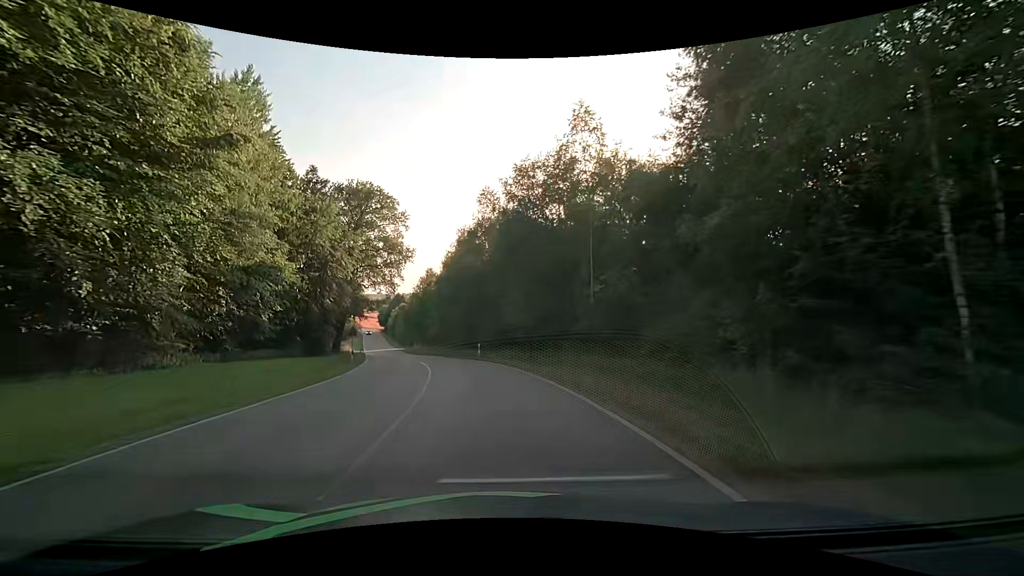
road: tertiary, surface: asphalt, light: Day
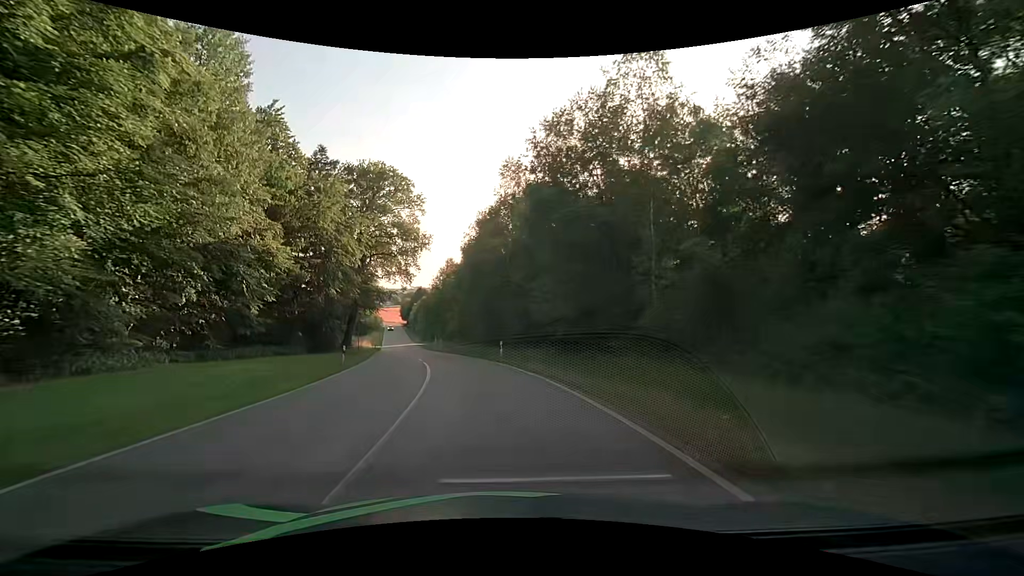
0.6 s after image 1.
(-0.1, +6.9) m; -3°
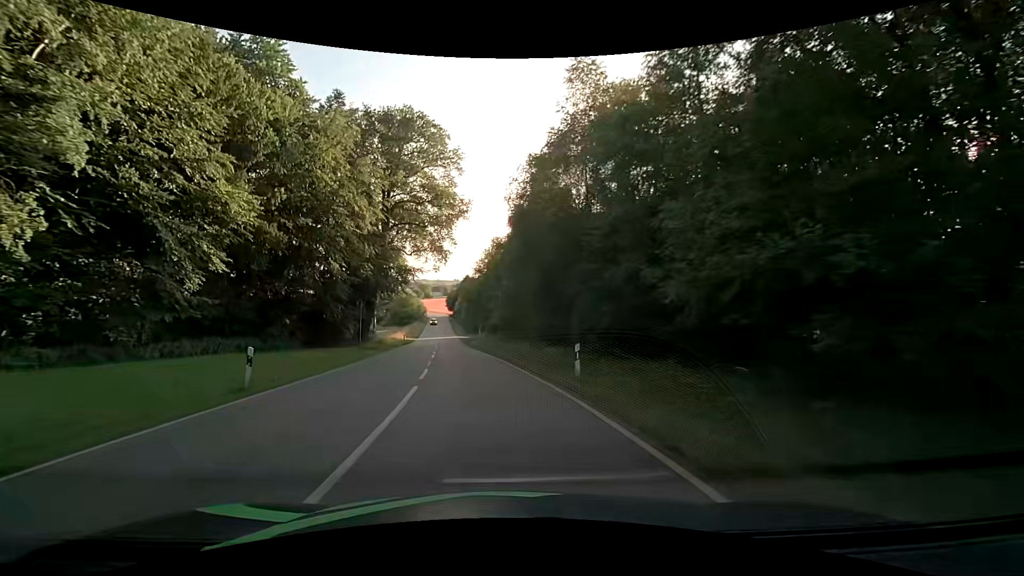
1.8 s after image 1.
(-0.7, +14.4) m; -6°
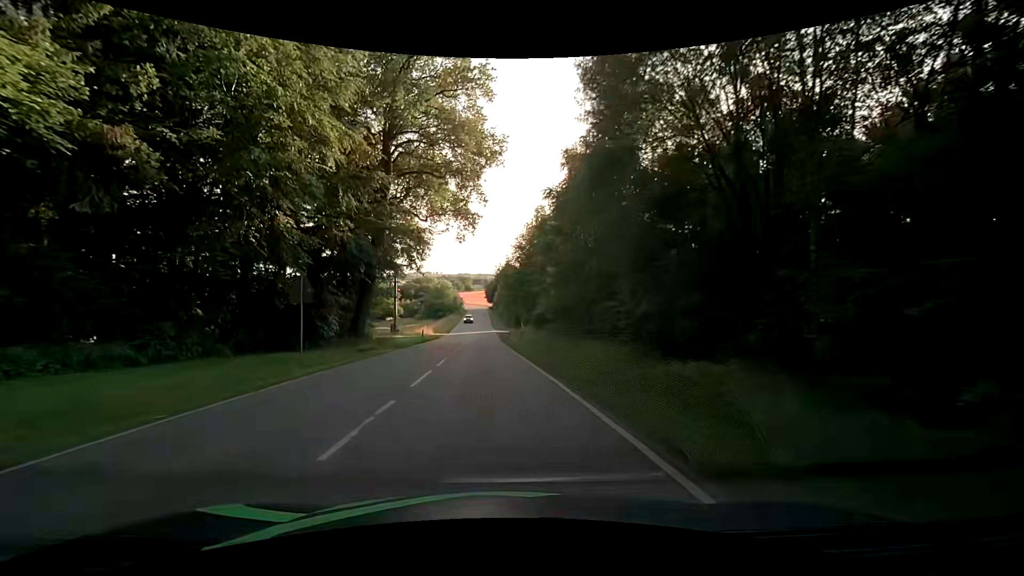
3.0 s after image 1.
(-0.6, +15.5) m; -5°
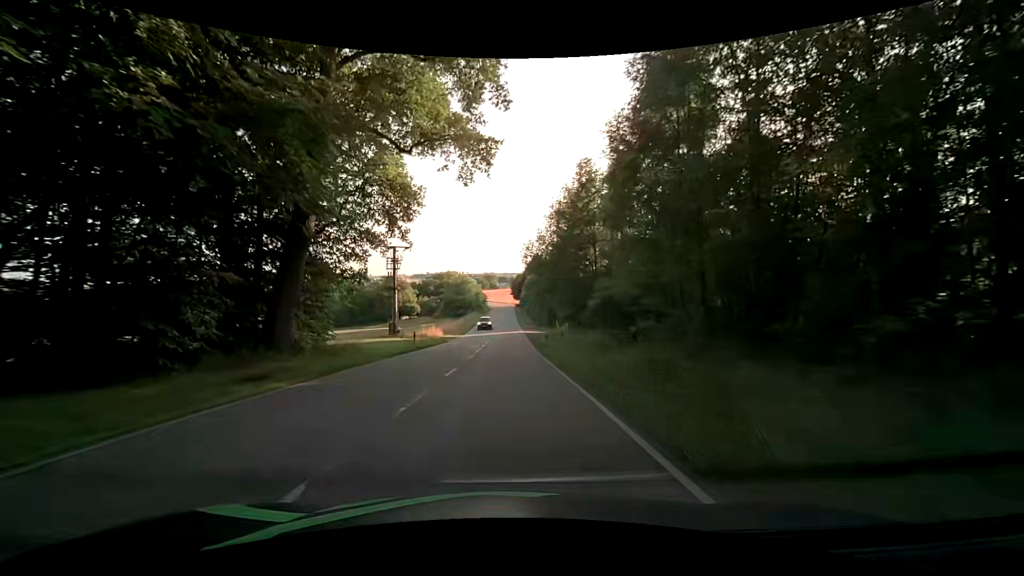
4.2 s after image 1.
(-0.3, +16.1) m; -3°
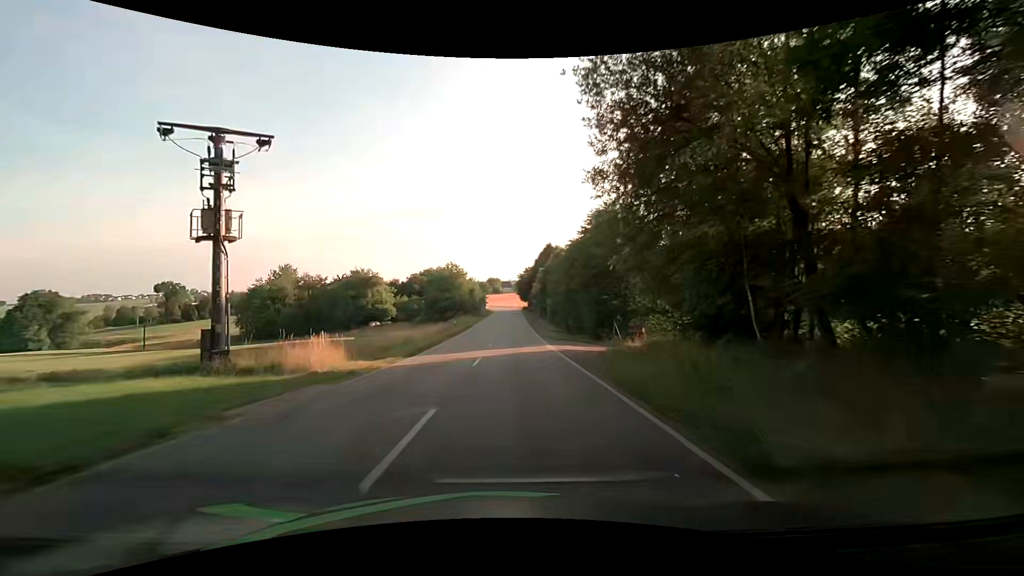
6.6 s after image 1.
(-0.2, +33.3) m; -1°
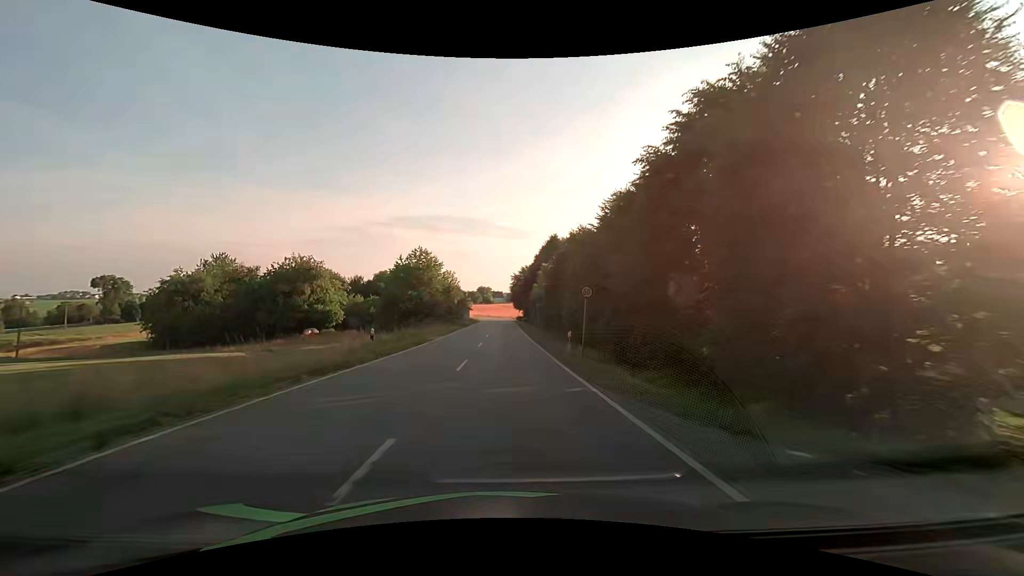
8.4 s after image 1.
(+0.2, +26.1) m; +1°
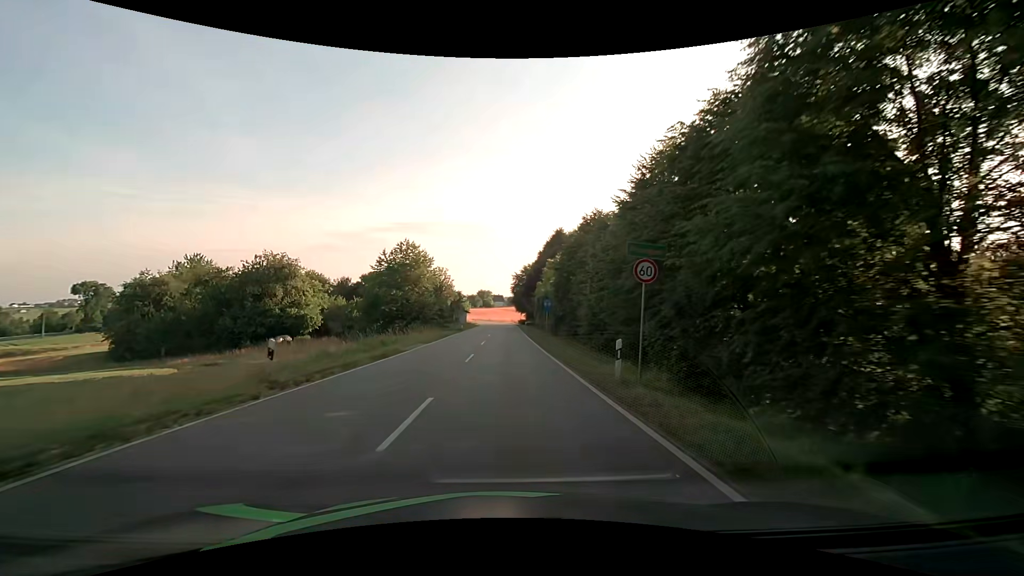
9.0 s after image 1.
(0.0, +8.8) m; 0°
(0, +10) (0, +20) (0, +30) (0, +40) (0, +50) (0, +60) (0, +70) (0, +80) (0, +90) (0, +100) m
